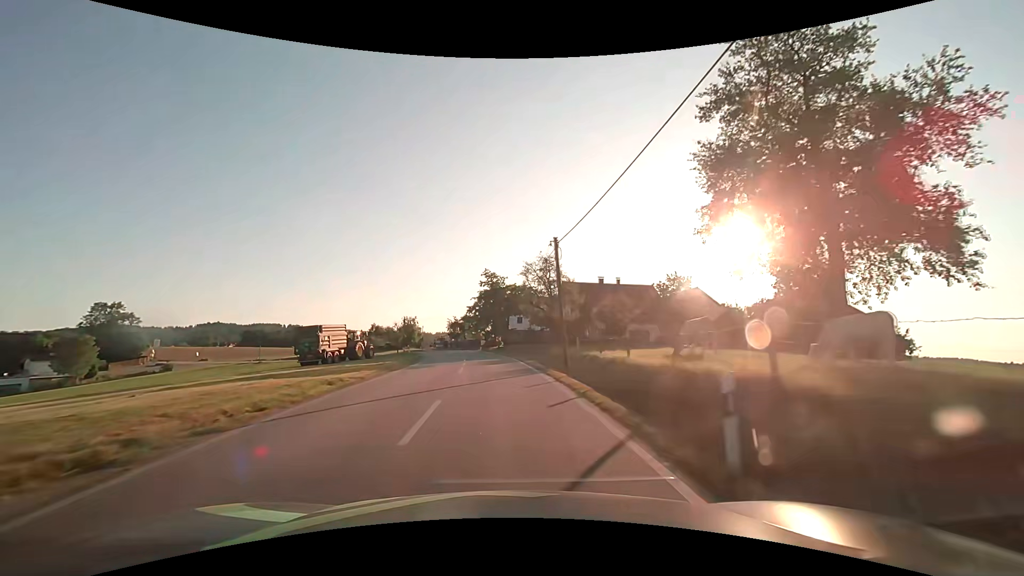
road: tertiary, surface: asphalt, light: Day
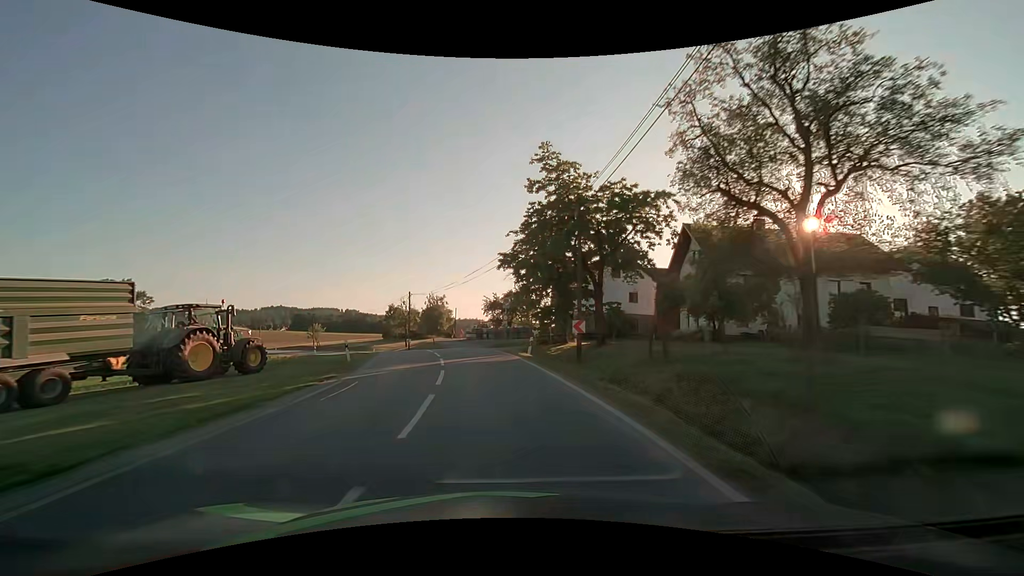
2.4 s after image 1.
(-1.5, +36.2) m; -6°
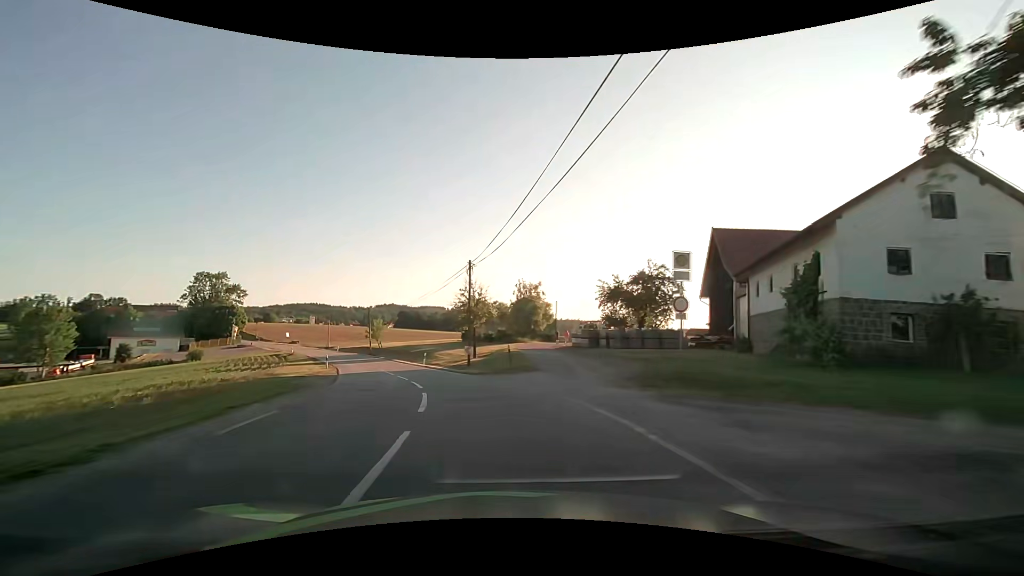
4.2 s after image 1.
(-2.3, +27.3) m; -11°
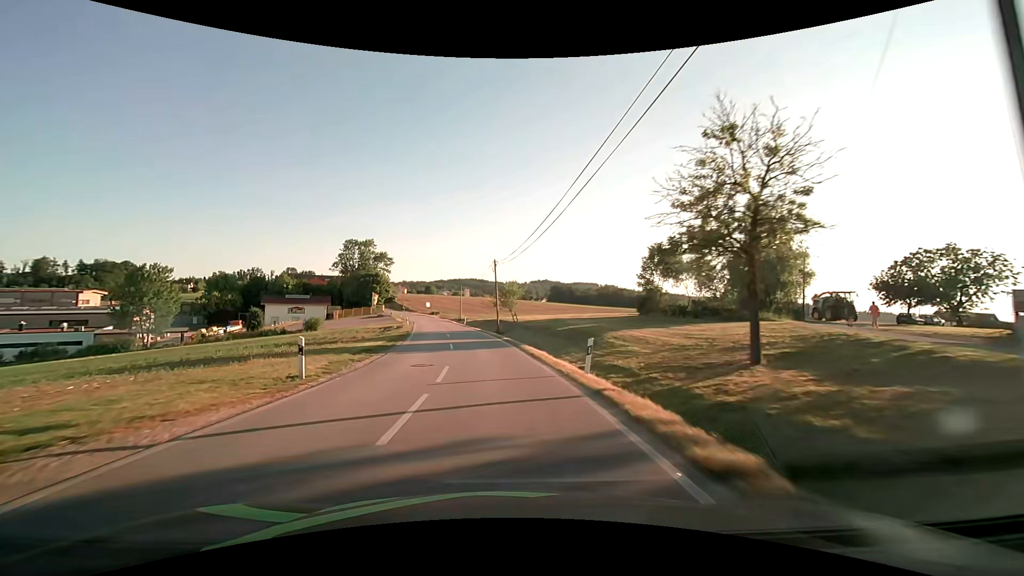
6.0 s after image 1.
(-4.4, +27.4) m; -18°
